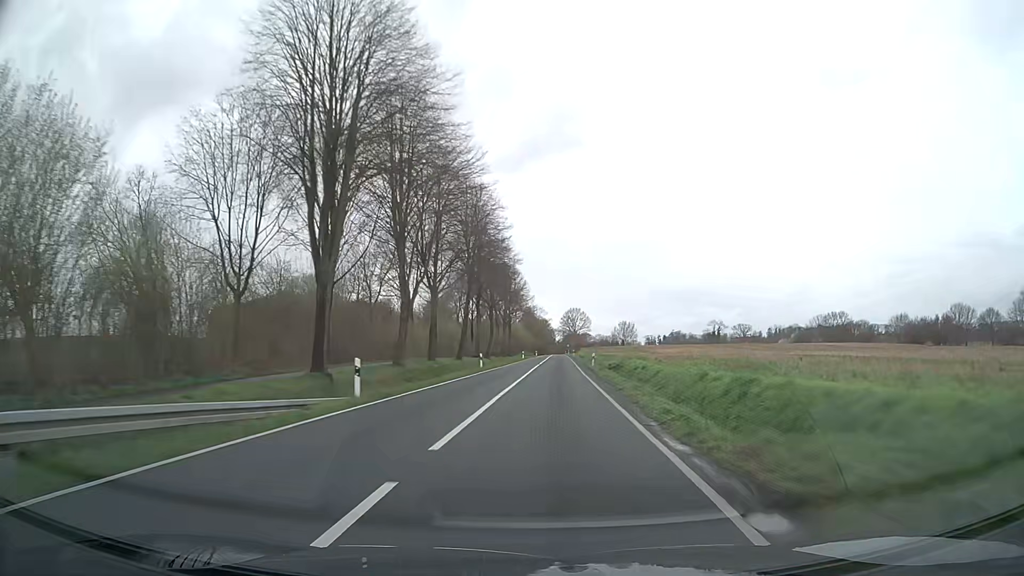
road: secondary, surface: asphalt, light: Day
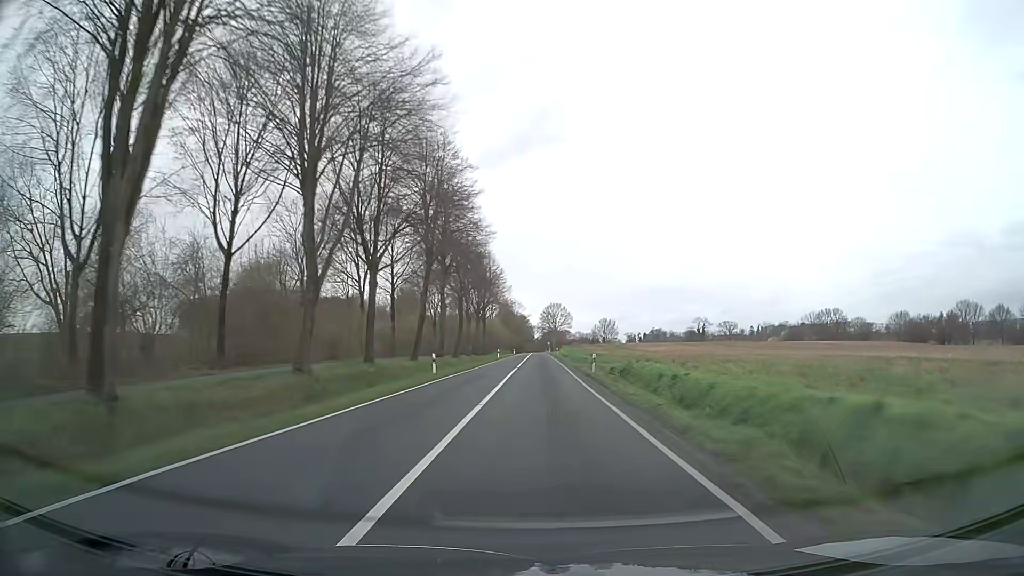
(+0.3, +13.6) m; +2°
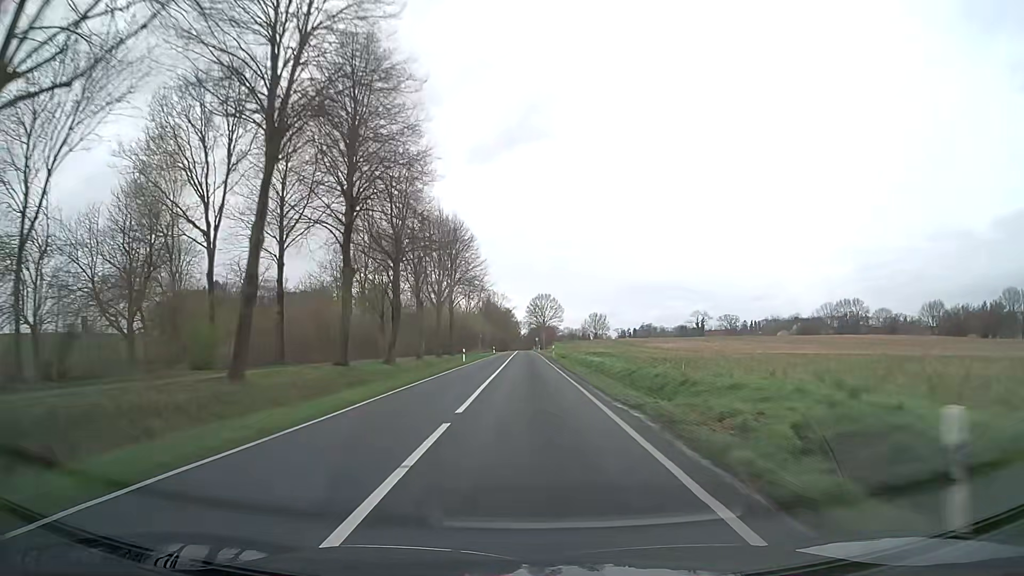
(+0.5, +28.1) m; +1°
